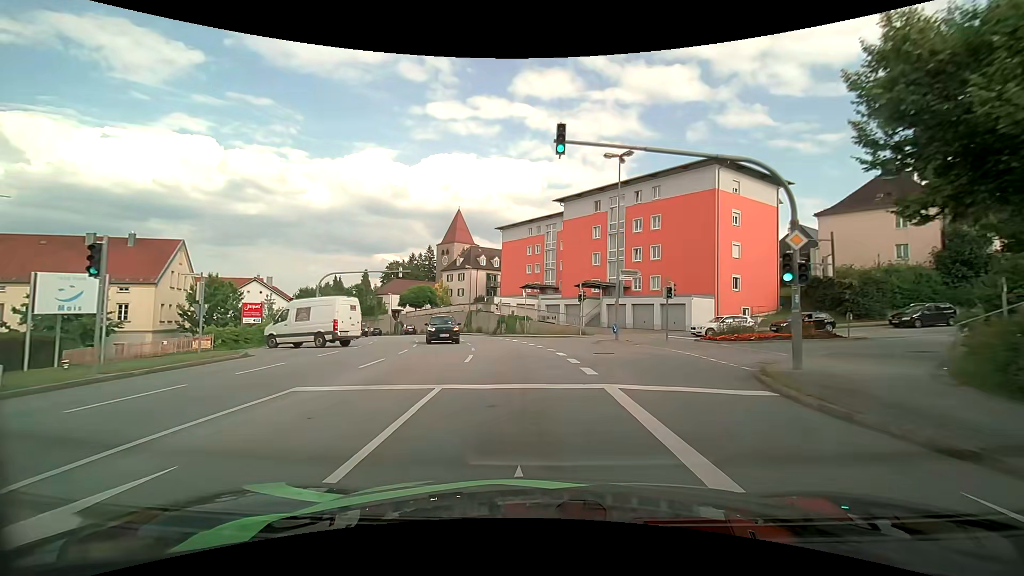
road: tertiary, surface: asphalt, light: Day
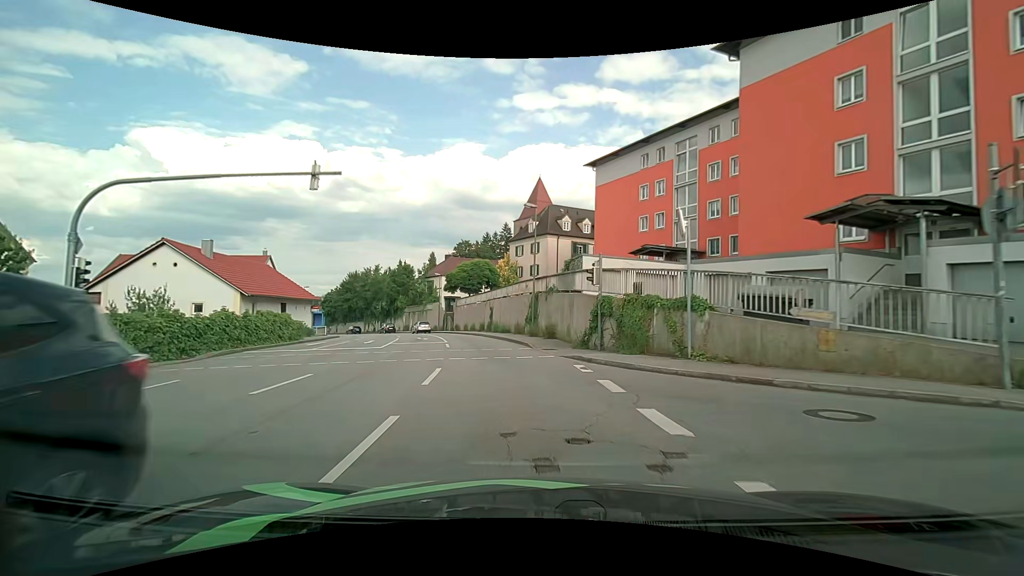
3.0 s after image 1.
(-2.3, +29.7) m; -10°
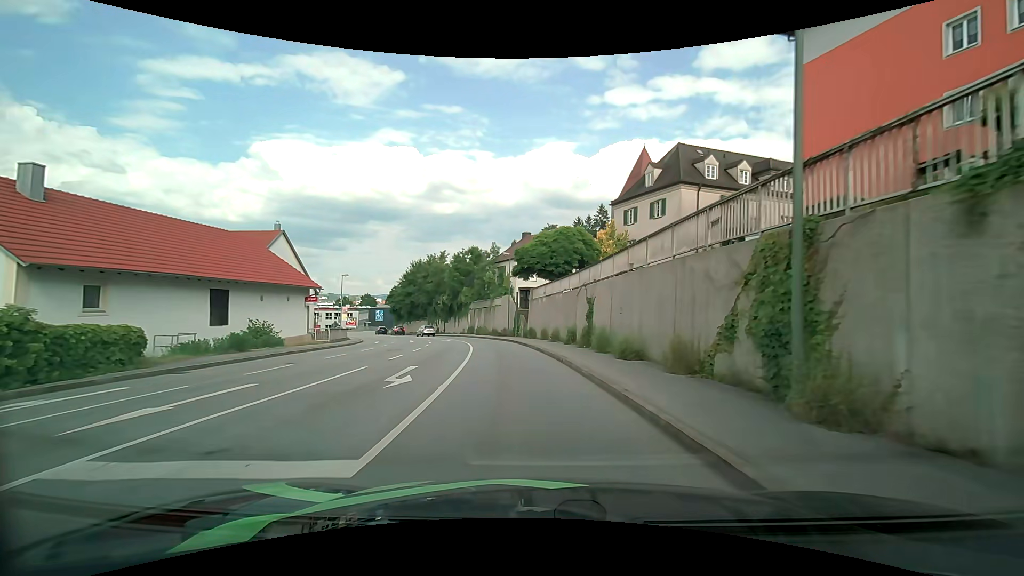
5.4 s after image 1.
(-2.3, +22.3) m; -11°
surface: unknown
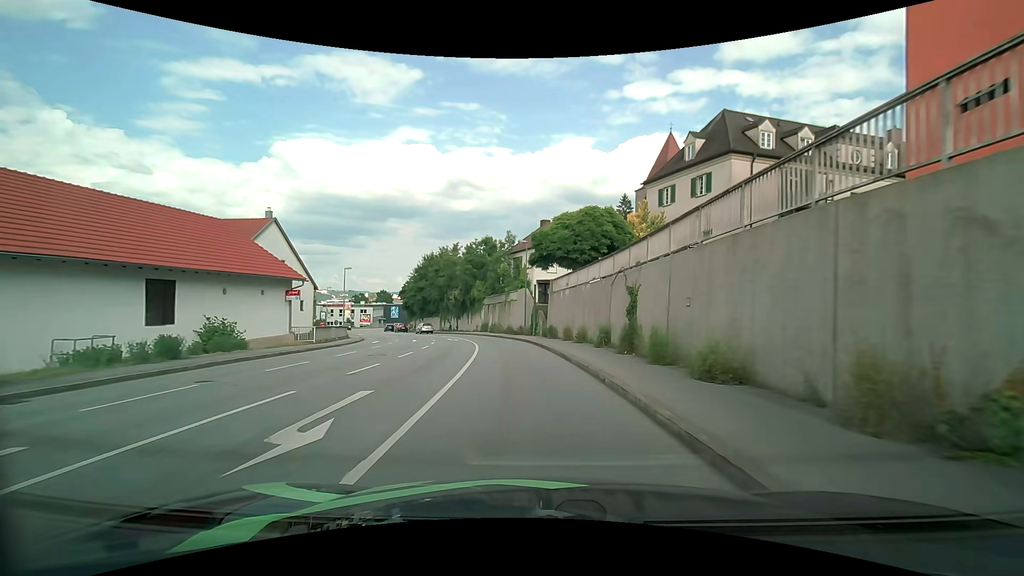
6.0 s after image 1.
(-0.1, +5.8) m; -2°
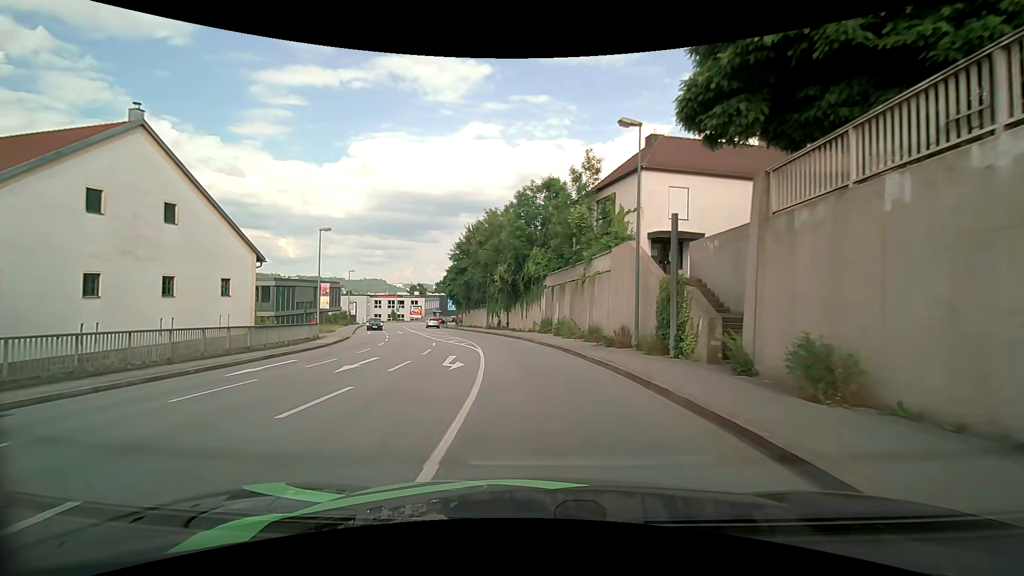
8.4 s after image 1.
(-1.7, +24.3) m; -8°
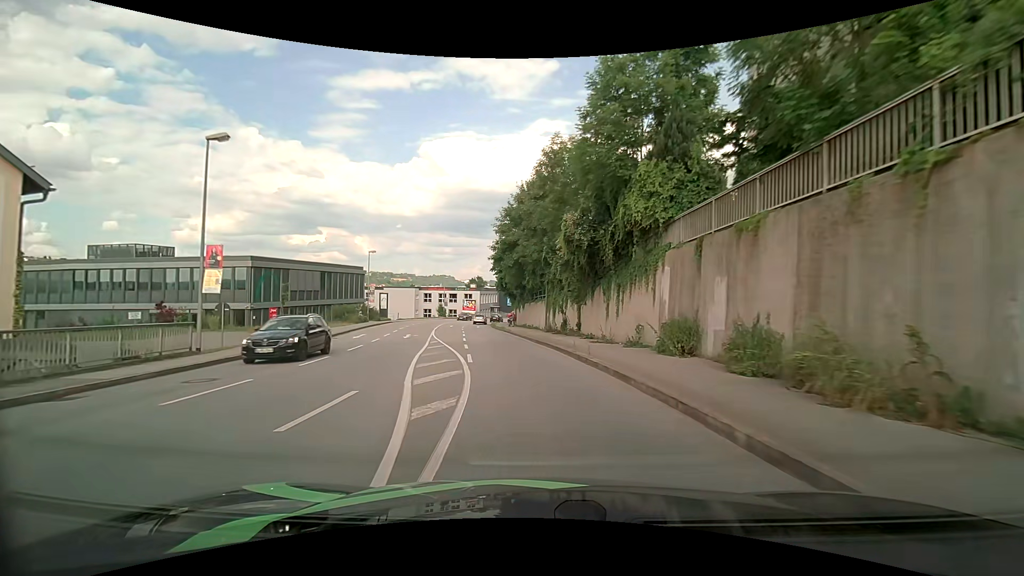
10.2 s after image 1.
(-1.2, +19.6) m; -8°
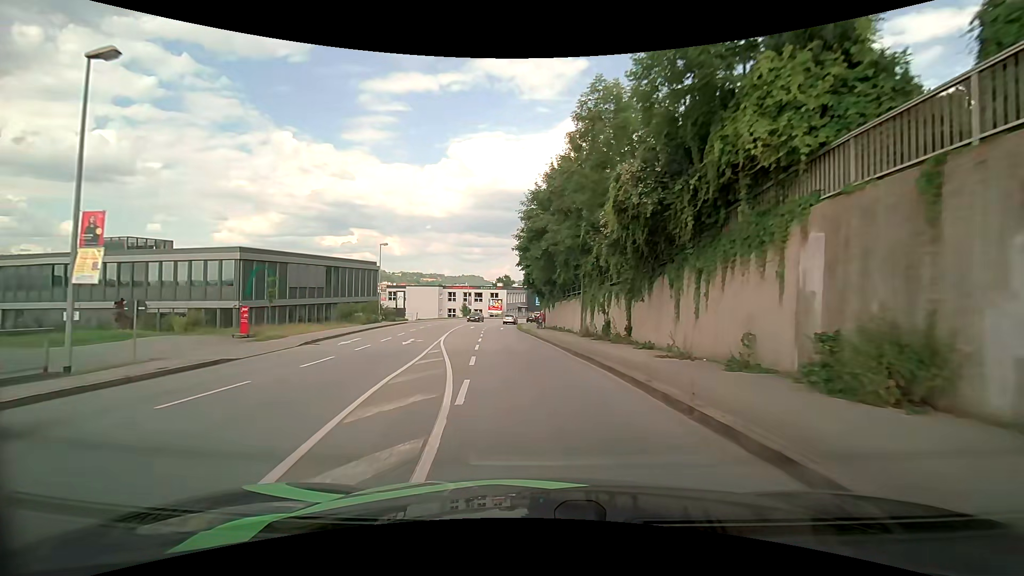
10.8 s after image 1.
(-0.1, +6.6) m; -3°
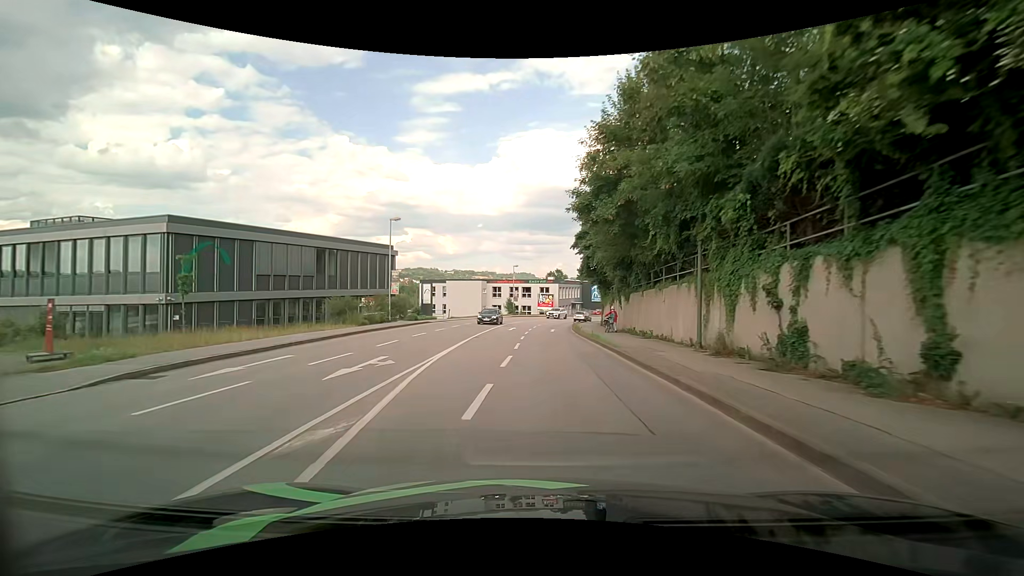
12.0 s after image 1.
(-0.8, +13.4) m; -6°
(0, +10) (-1, +20) (-2, +30) (-2, +40) (-1, +50) (0, +60) (+2, +70) (+5, +79) (+9, +88) (+14, +97) m
